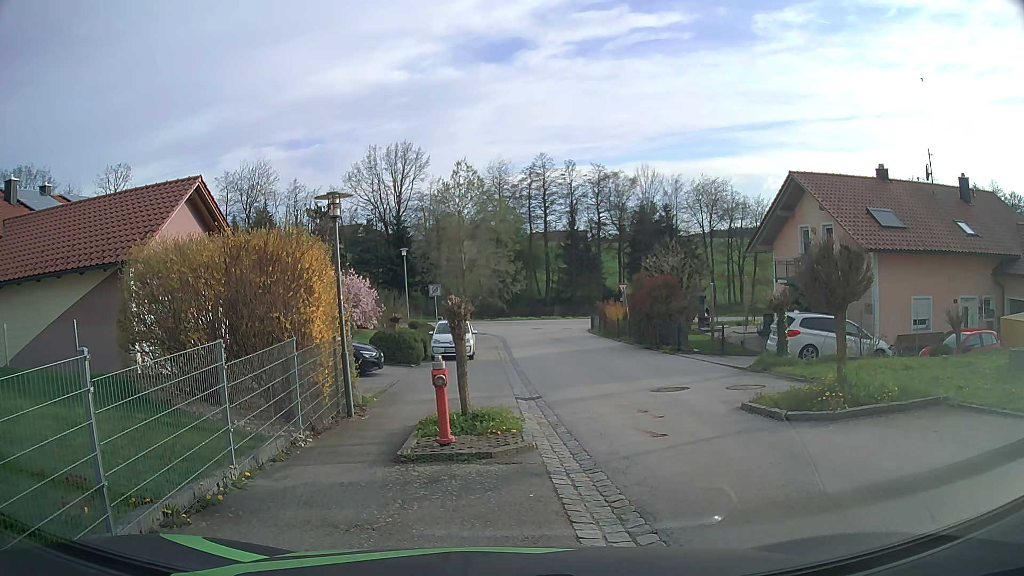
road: secondary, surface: asphalt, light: Day
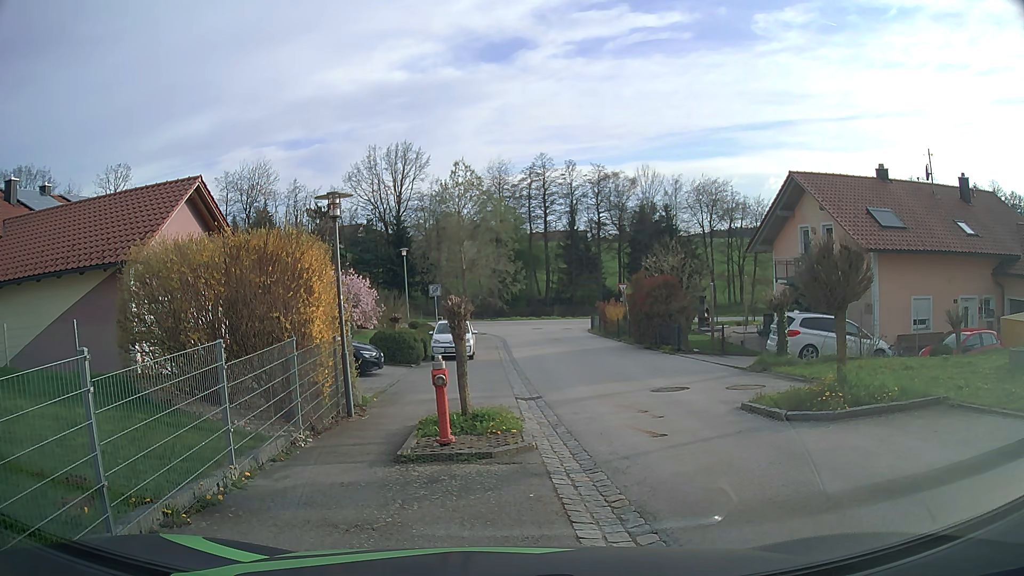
(0.0, 0.0) m; 0°
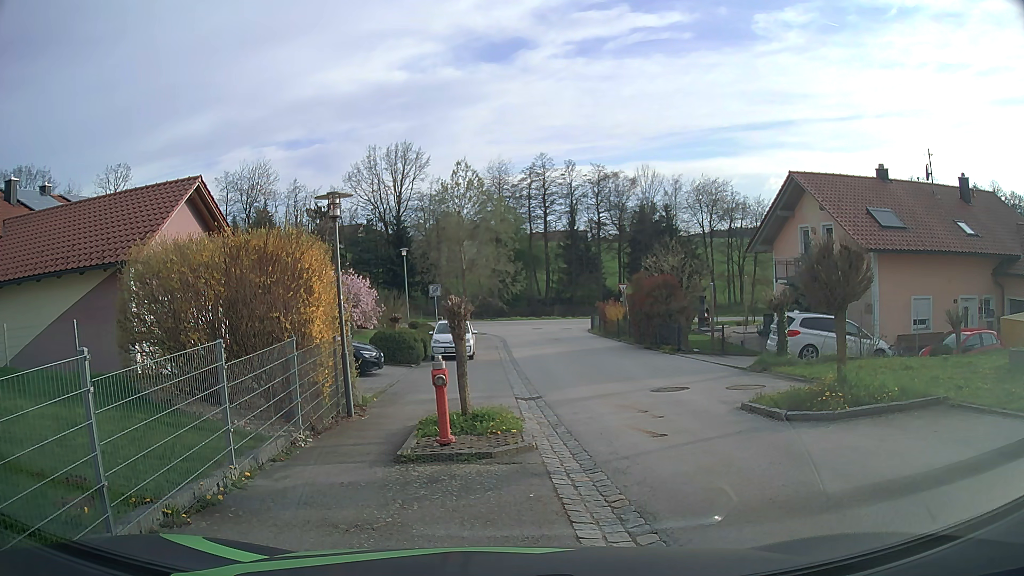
(0.0, 0.0) m; 0°
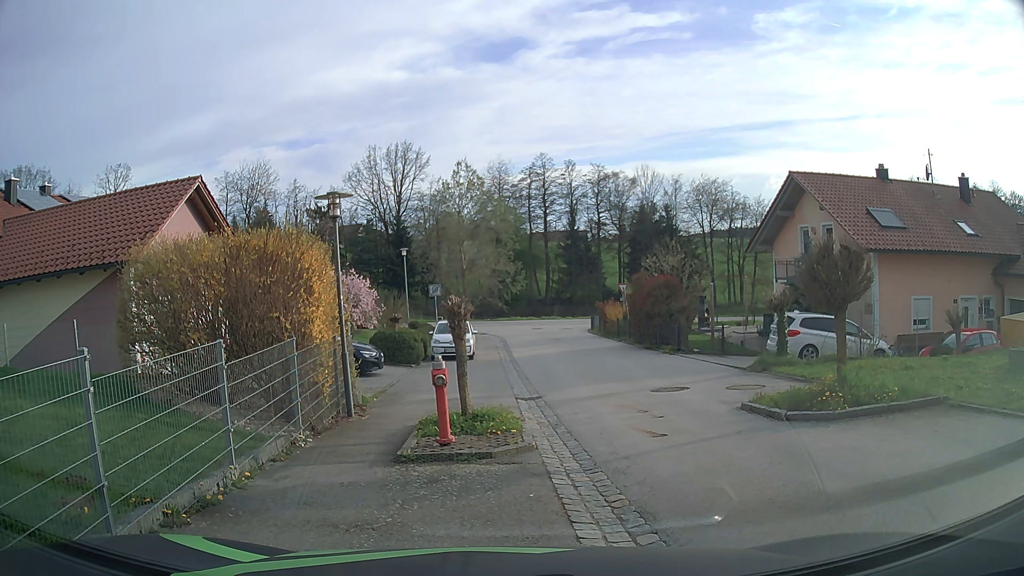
(0.0, 0.0) m; 0°
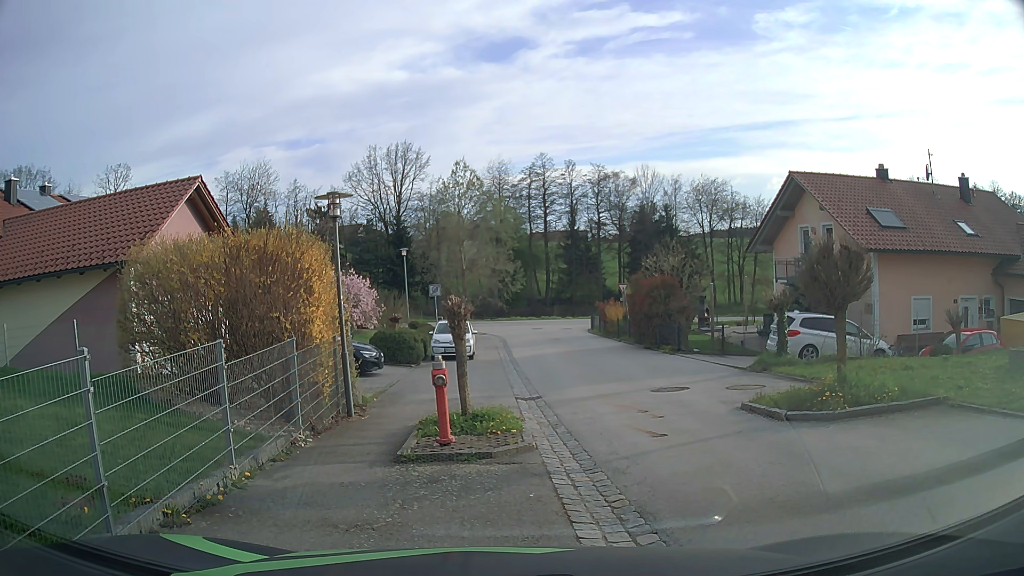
(0.0, 0.0) m; 0°
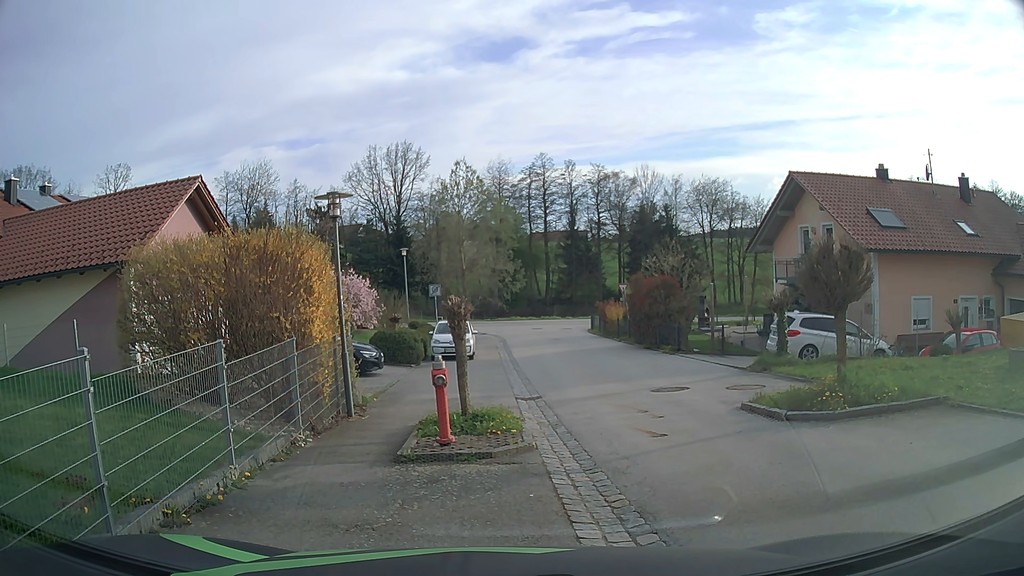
(0.0, 0.0) m; 0°
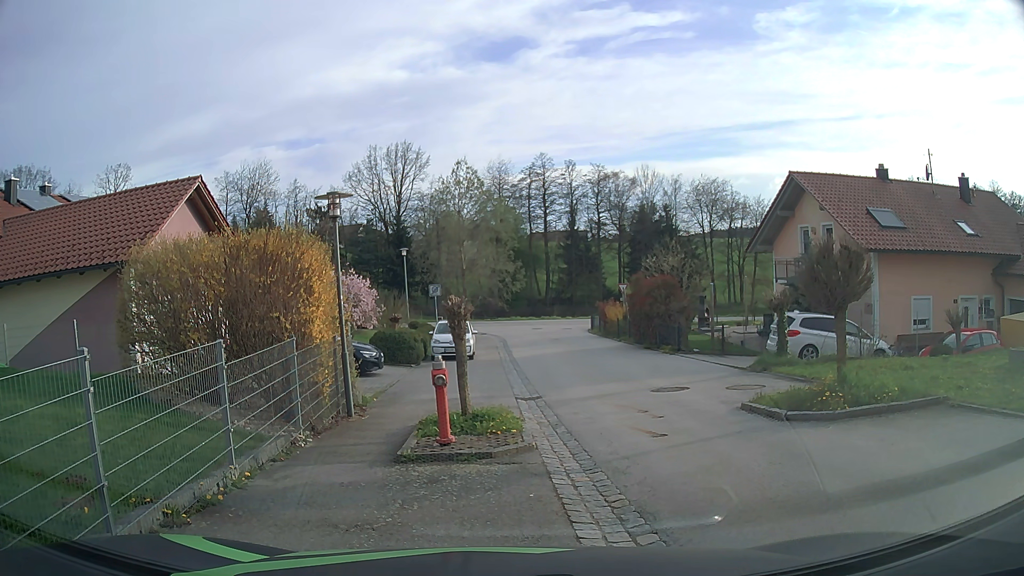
(0.0, 0.0) m; 0°
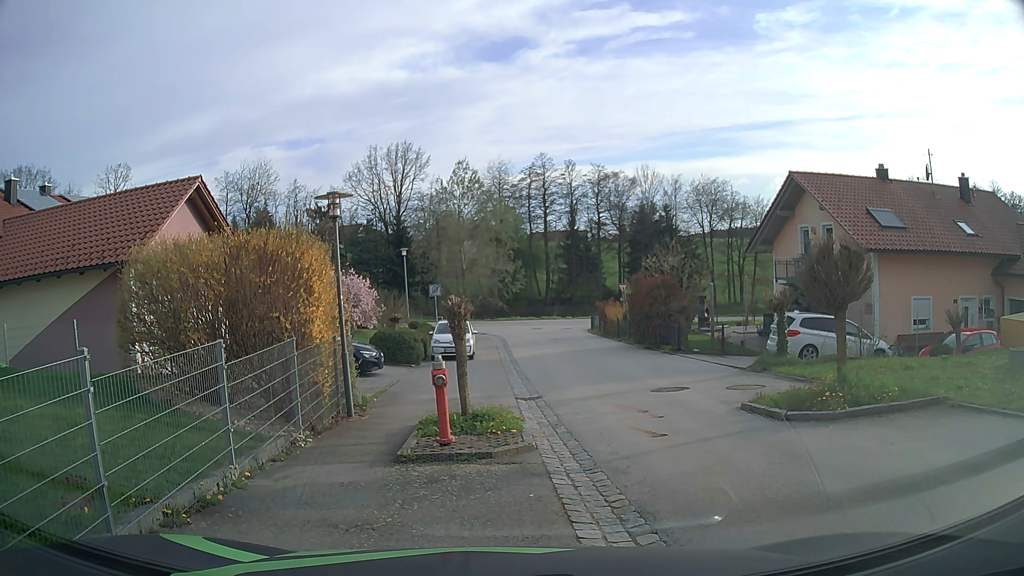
(0.0, 0.0) m; 0°
